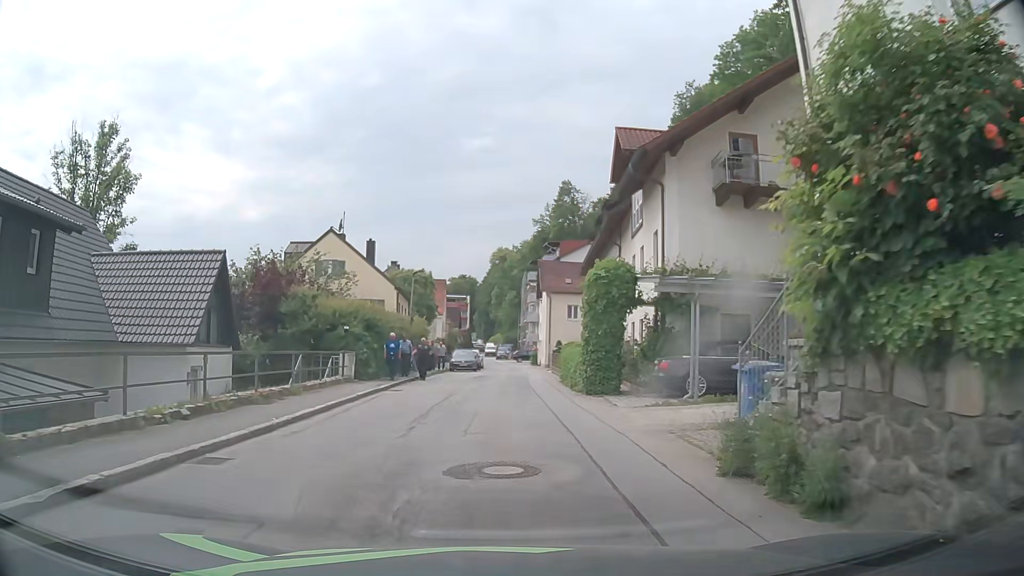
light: Day
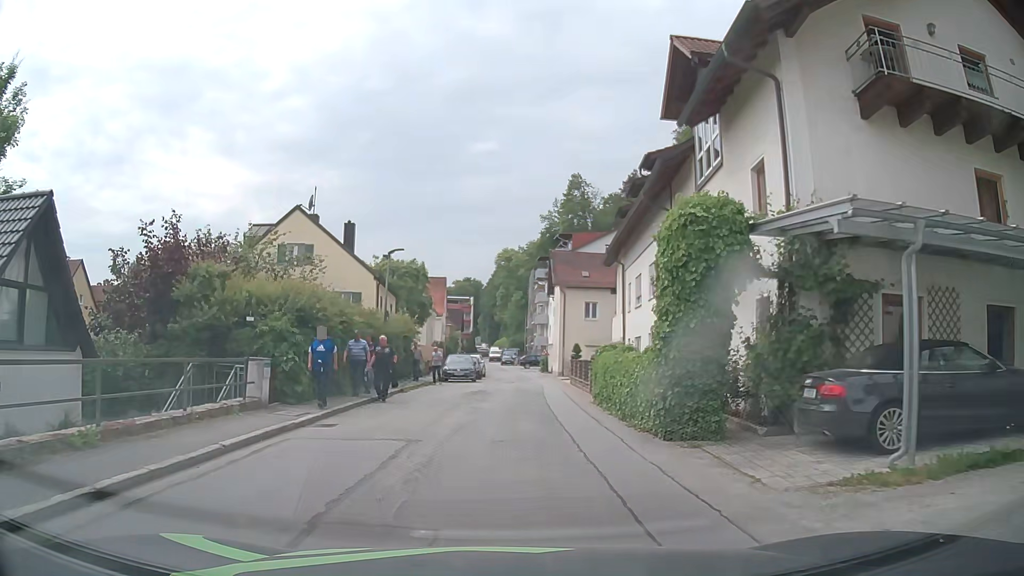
(0.0, +8.9) m; -1°
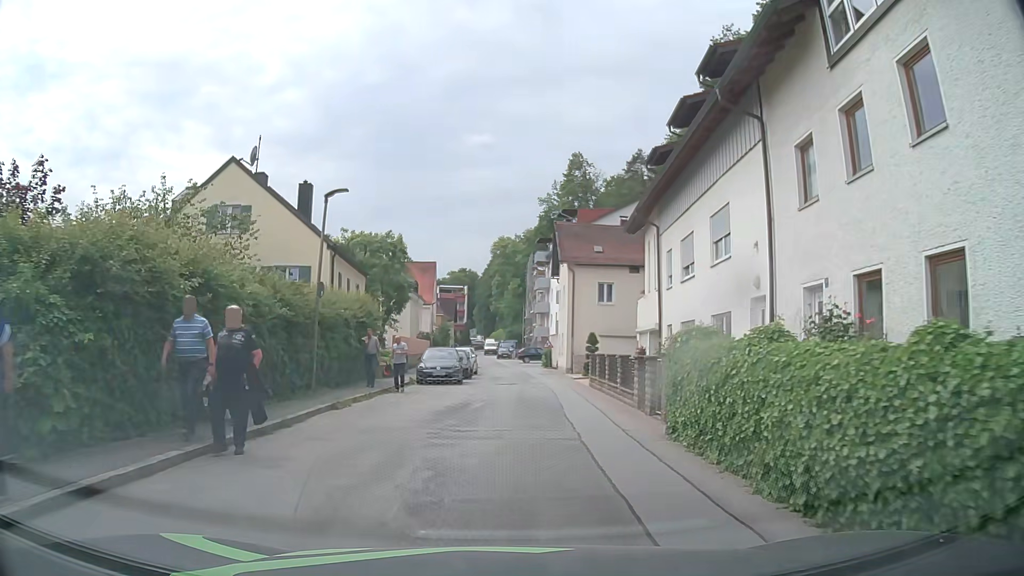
(0.0, +8.9) m; 0°
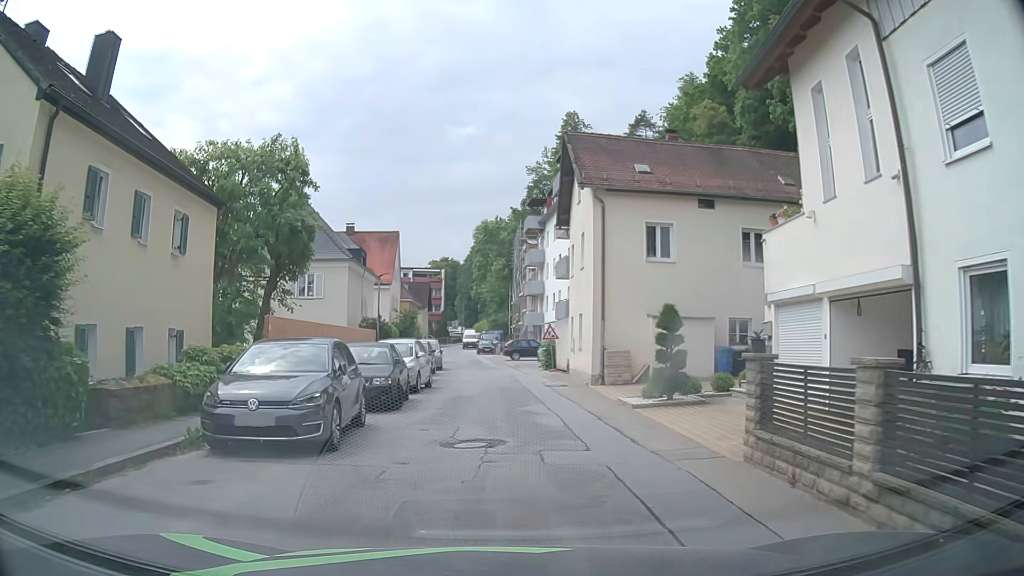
(+0.4, +18.0) m; +2°
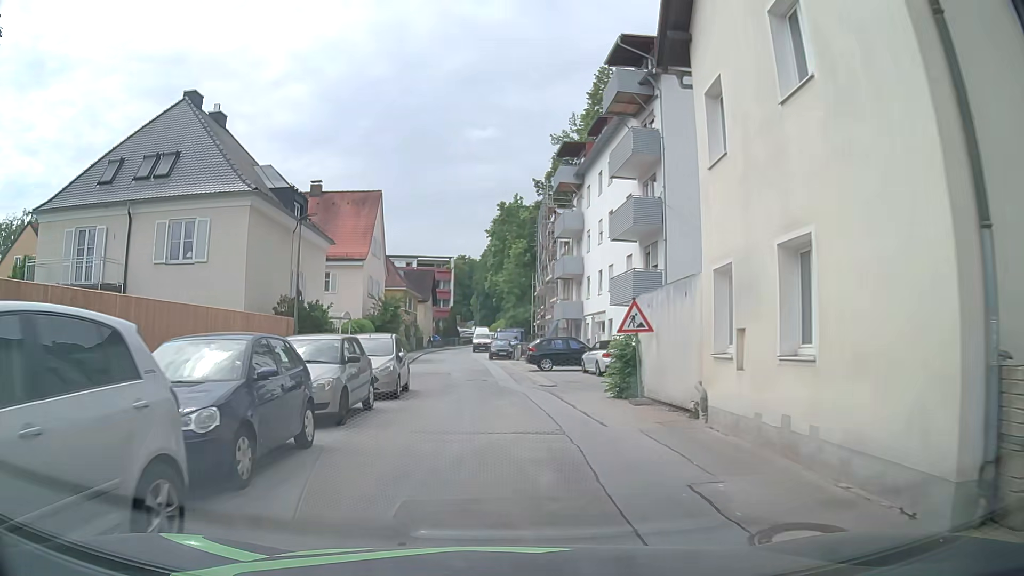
(-0.3, +18.2) m; -2°
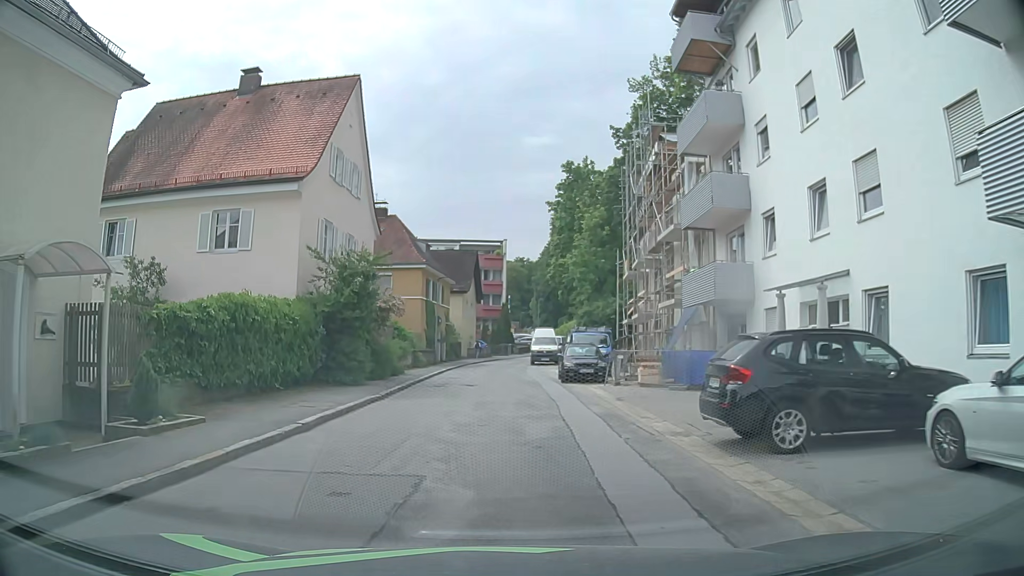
(-0.8, +22.5) m; -5°
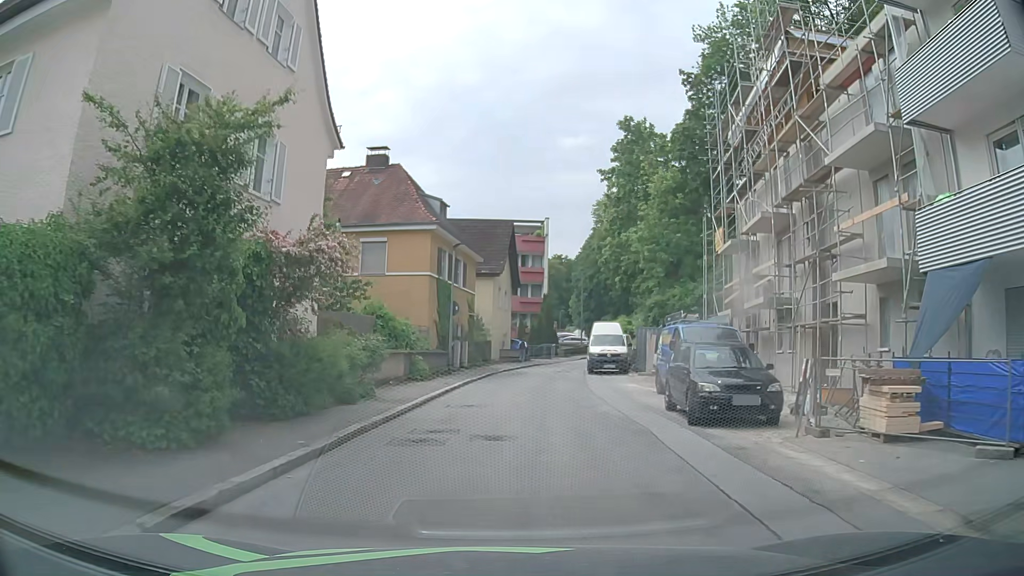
(-0.4, +13.3) m; -5°
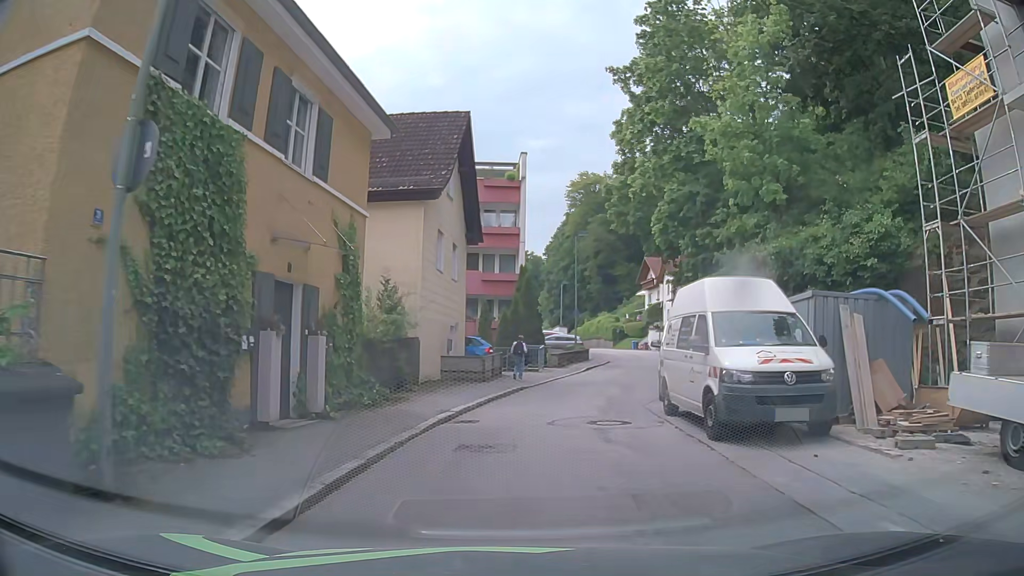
(+1.0, +22.2) m; +4°
(0, +10) (+2, +20) (+5, +29) (+8, +39) (+10, +49) (+12, +58) (+12, +68) (+12, +78) (+12, +88) (+11, +98) m
